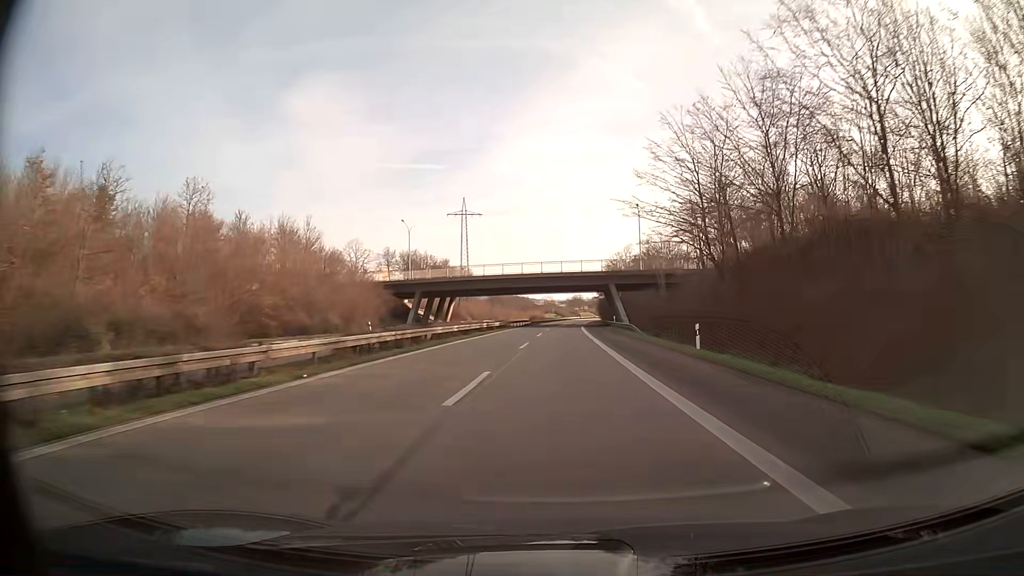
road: trunk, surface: asphalt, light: Day
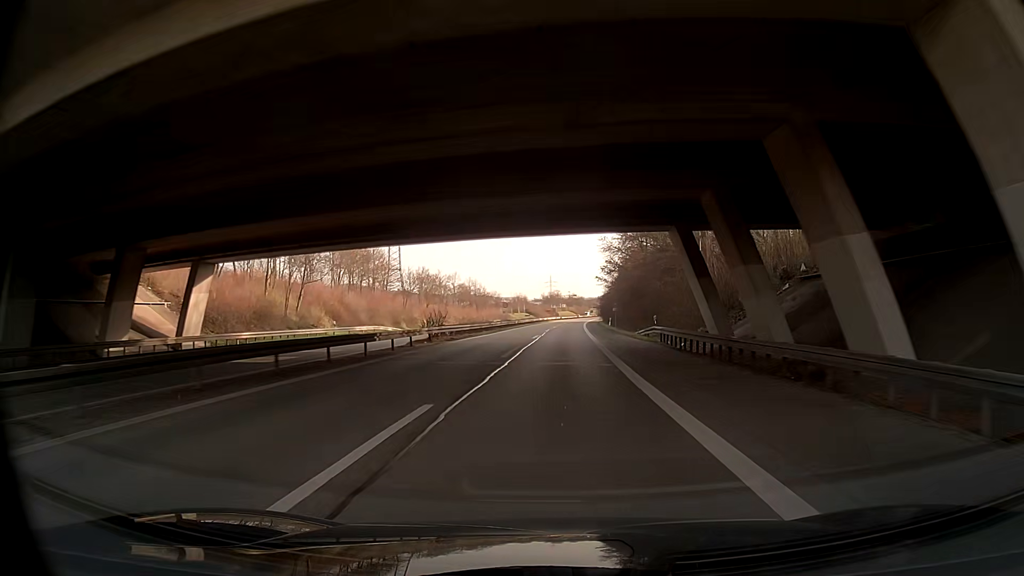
(+1.5, +78.2) m; +2°
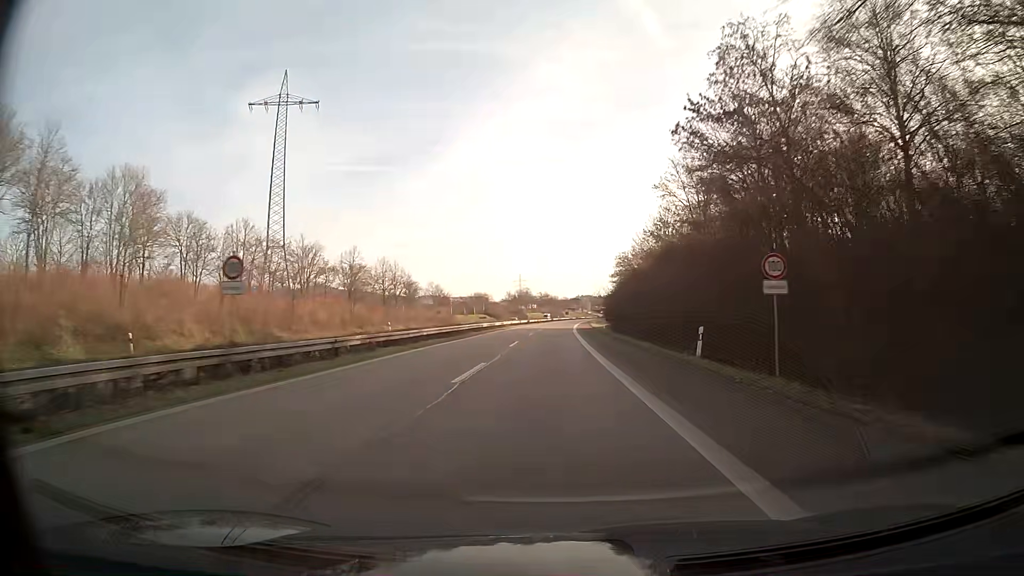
(+0.9, +62.5) m; +2°
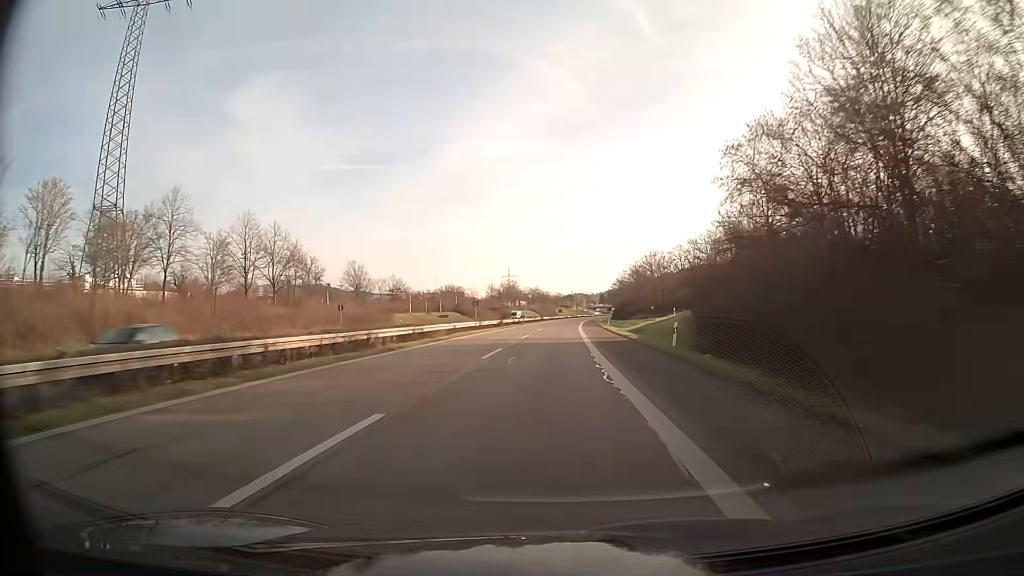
(+0.3, +46.9) m; +1°
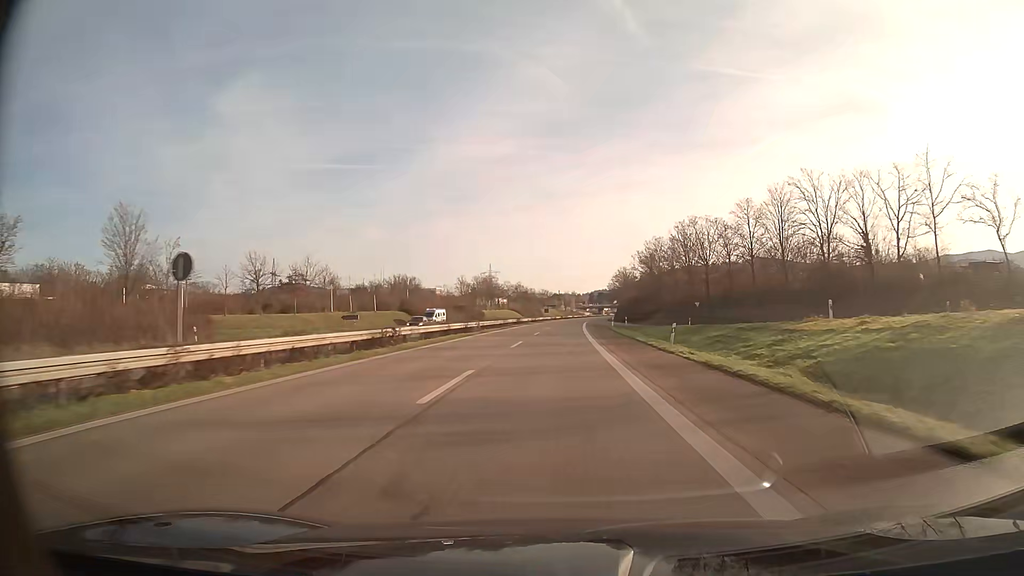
(+0.4, +46.9) m; +1°
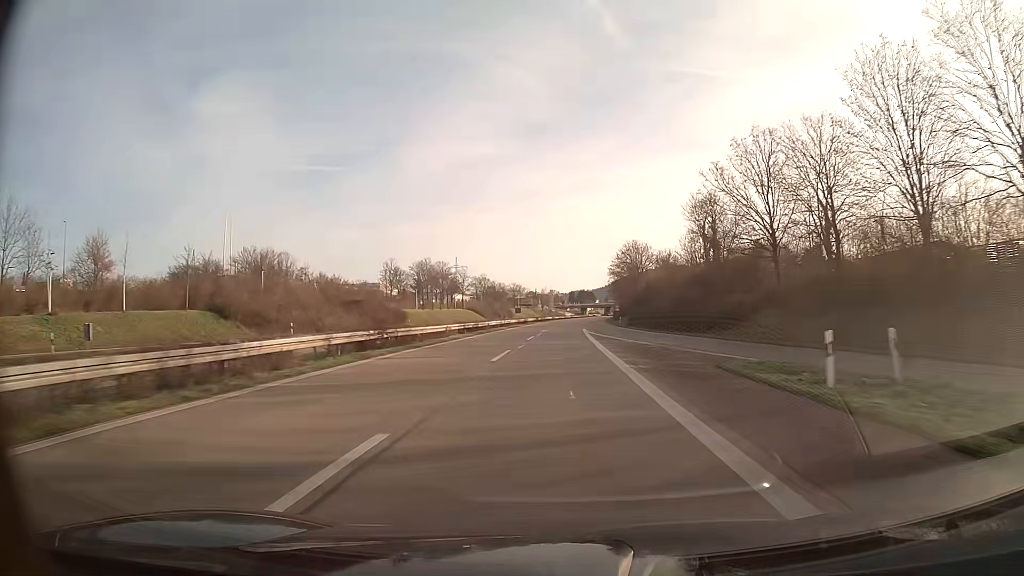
(+1.0, +62.5) m; +2°
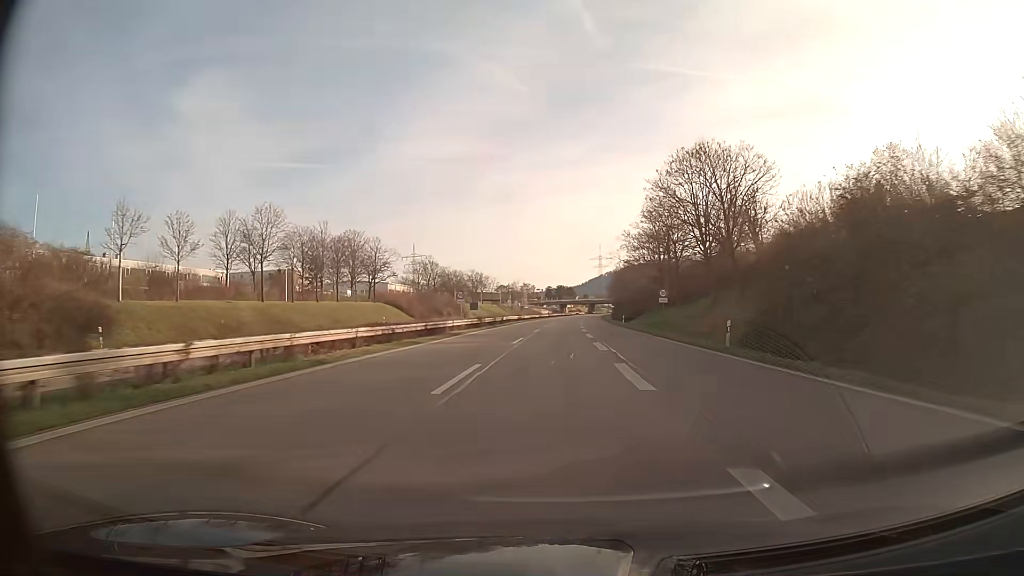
(+1.1, +62.5) m; +2°
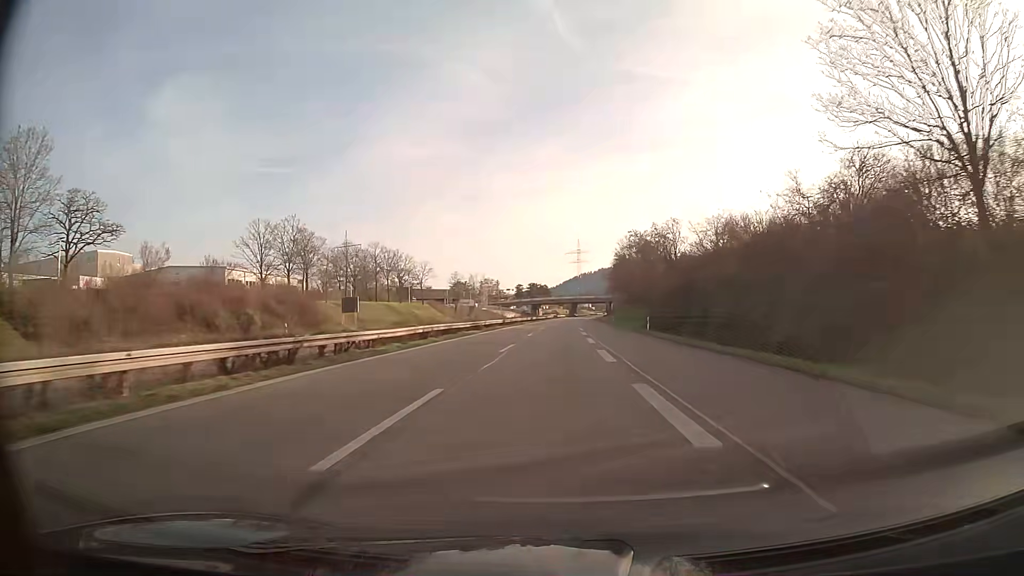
(+1.5, +77.2) m; +2°
(0, +10) (0, +20) (0, +30) (0, +40) (+1, +50) (+1, +60) (+1, +70) (+2, +80) (+2, +90) (+2, +100) m
